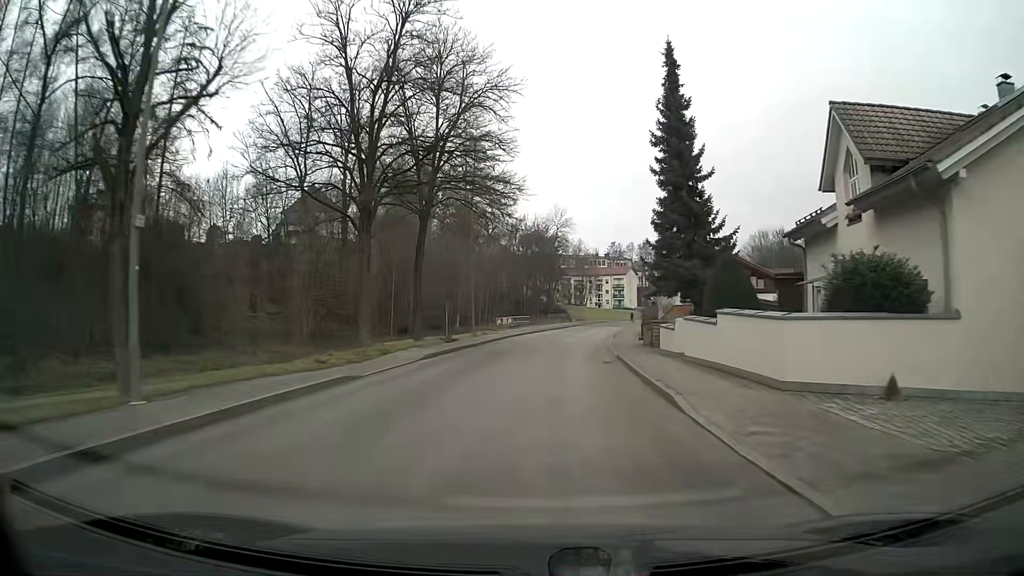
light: Day
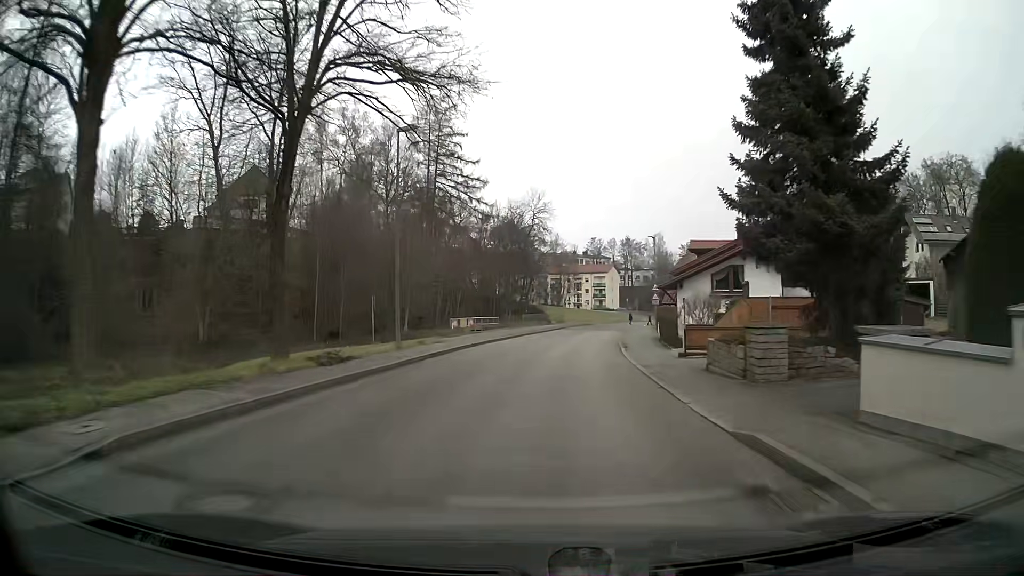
(+0.3, +16.3) m; +3°
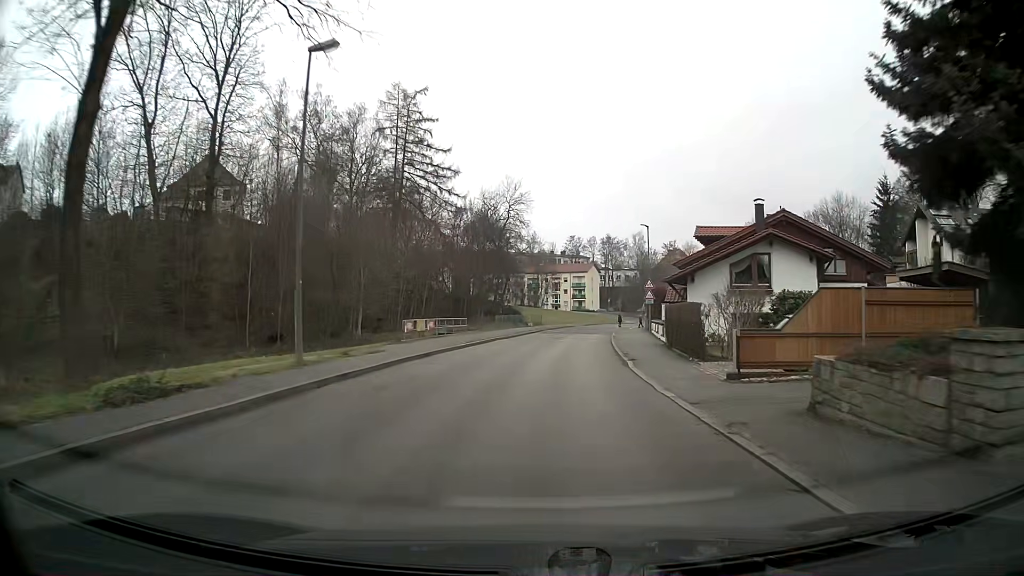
(+0.1, +8.2) m; +2°
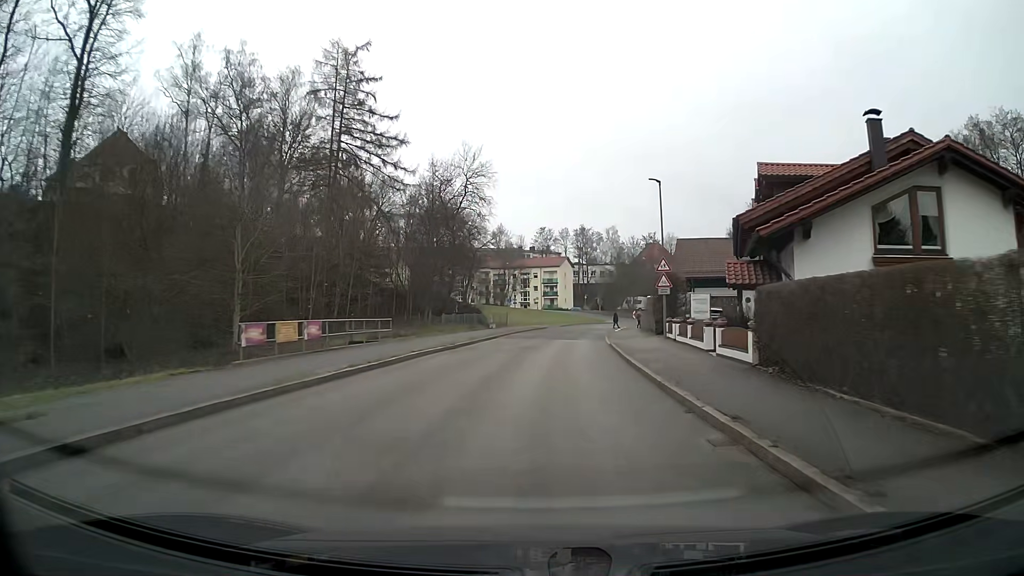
(+0.4, +16.4) m; +3°
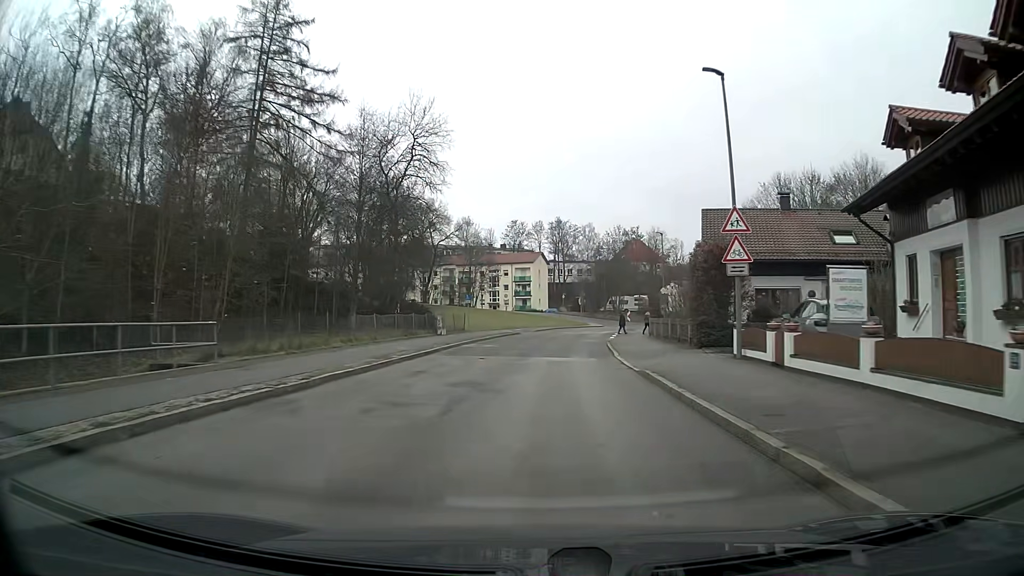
(+0.3, +16.2) m; +2°
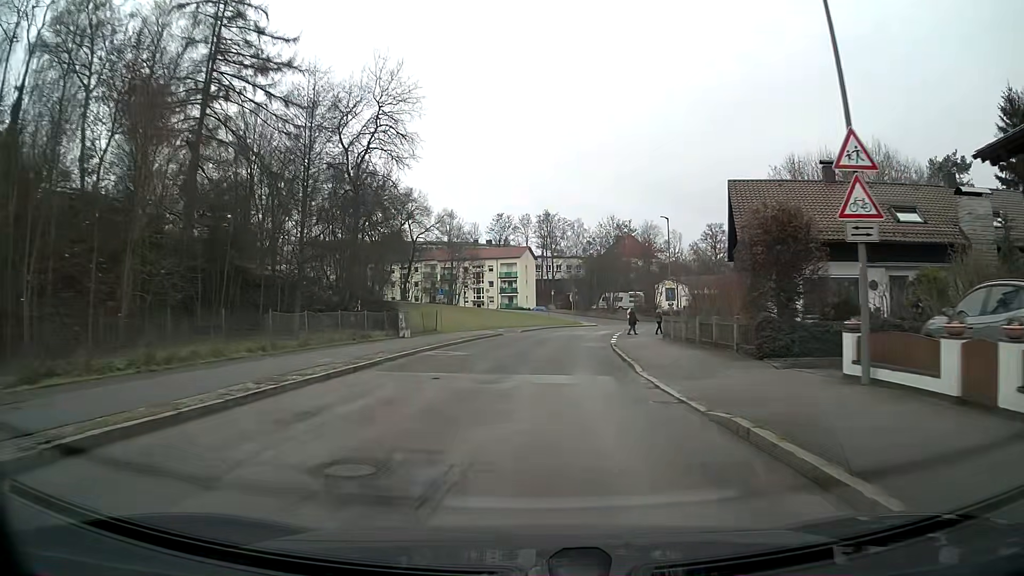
(+0.1, +7.9) m; +1°
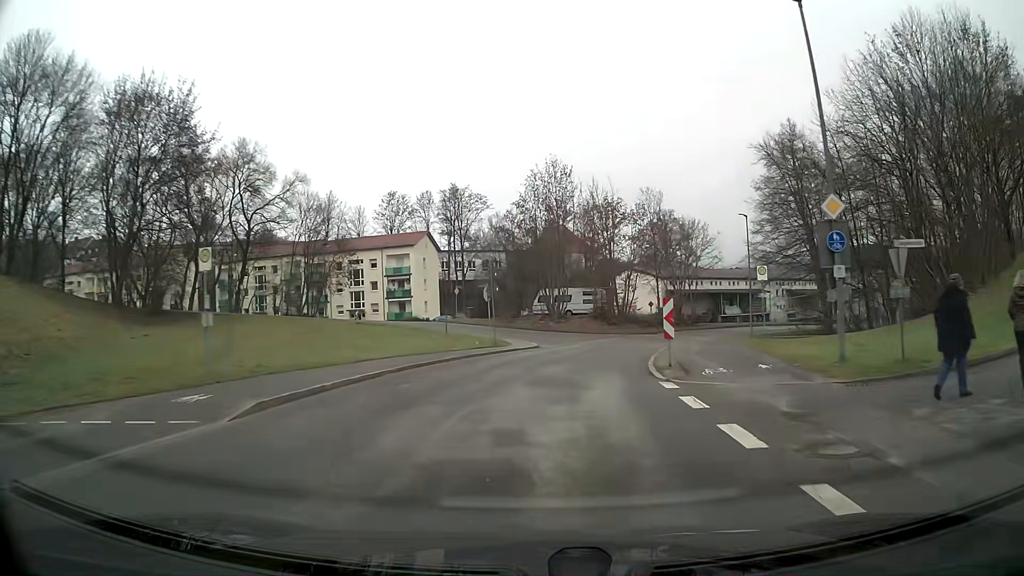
(+2.1, +36.7) m; +7°
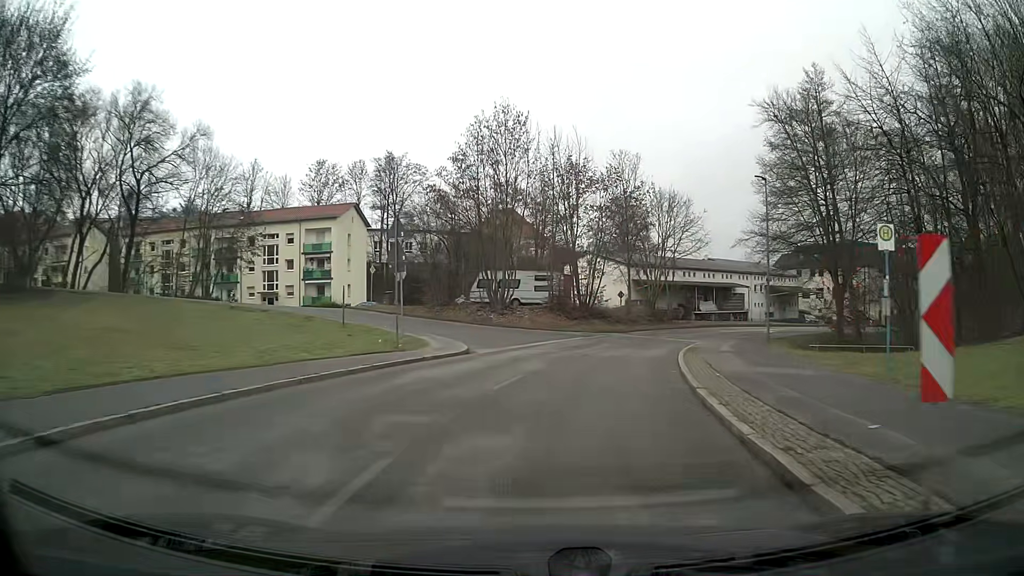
(+0.5, +12.6) m; +5°
(+1, +10) (+2, +20) (+2, +30) (-5, +36) (-14, +40) (-18, +49) (-15, +59) (-12, +68) (-6, +77) (0, +85) m
